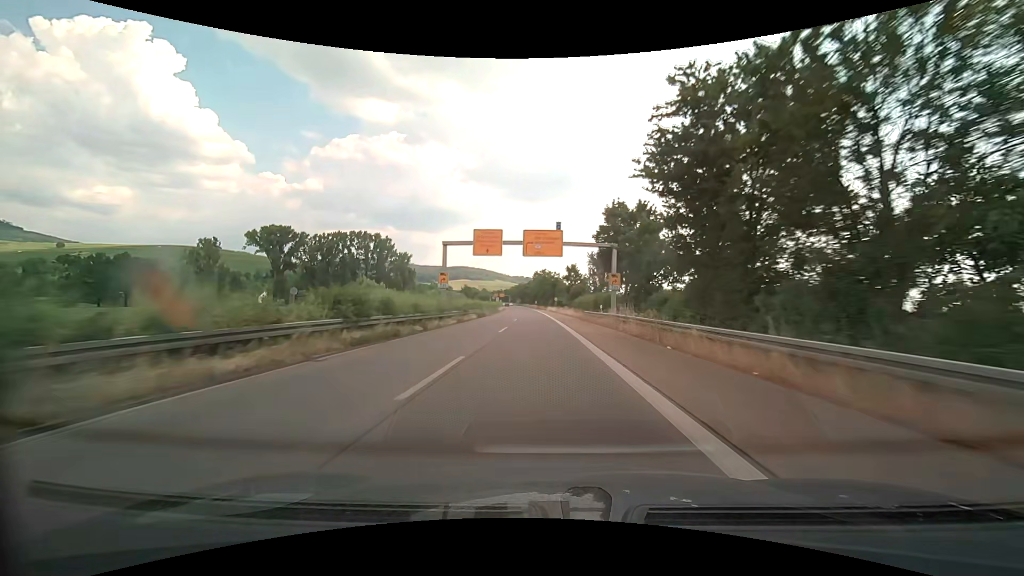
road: trunk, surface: asphalt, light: Day
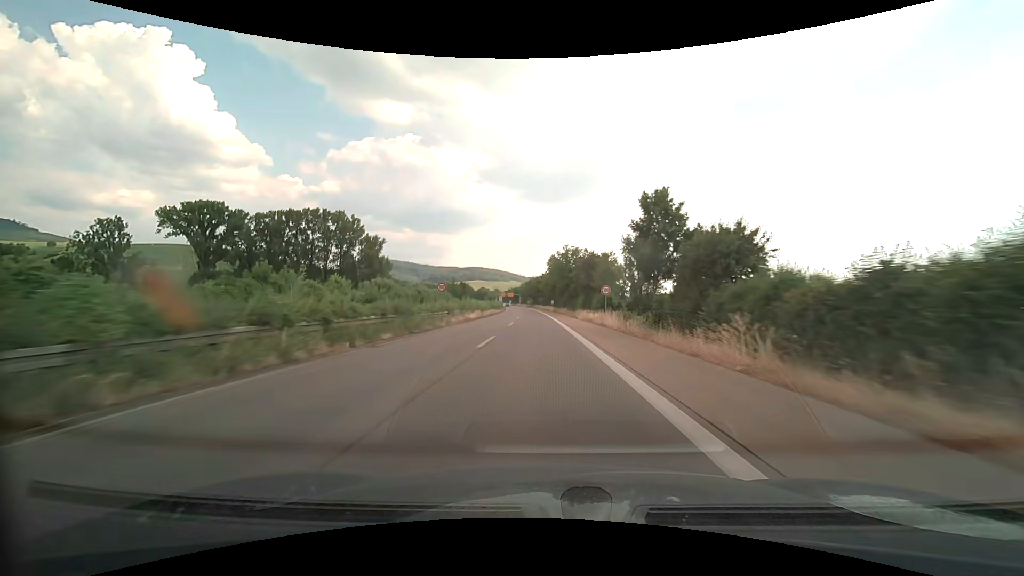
(-1.0, +63.1) m; -2°
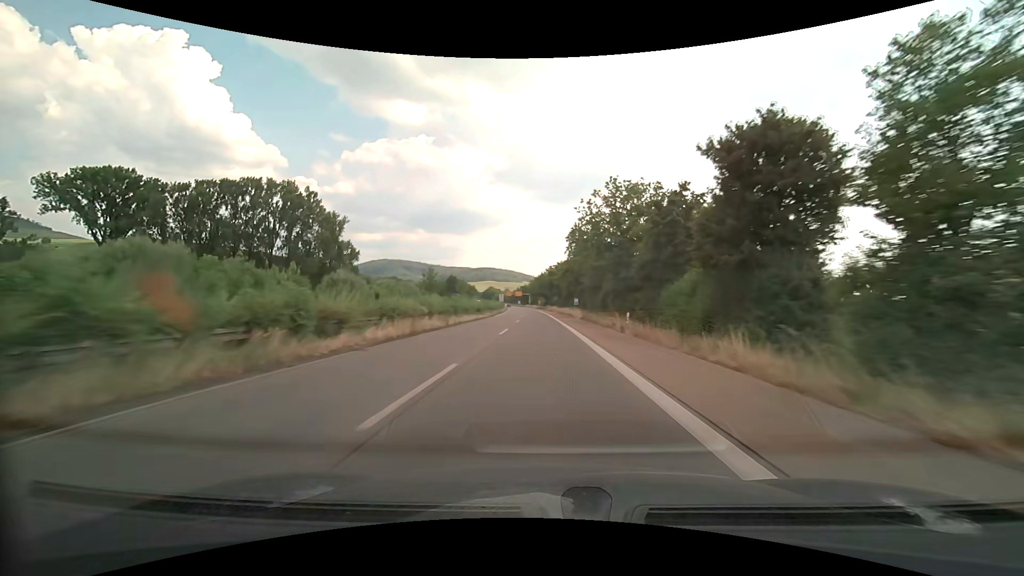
(-0.7, +46.6) m; -2°
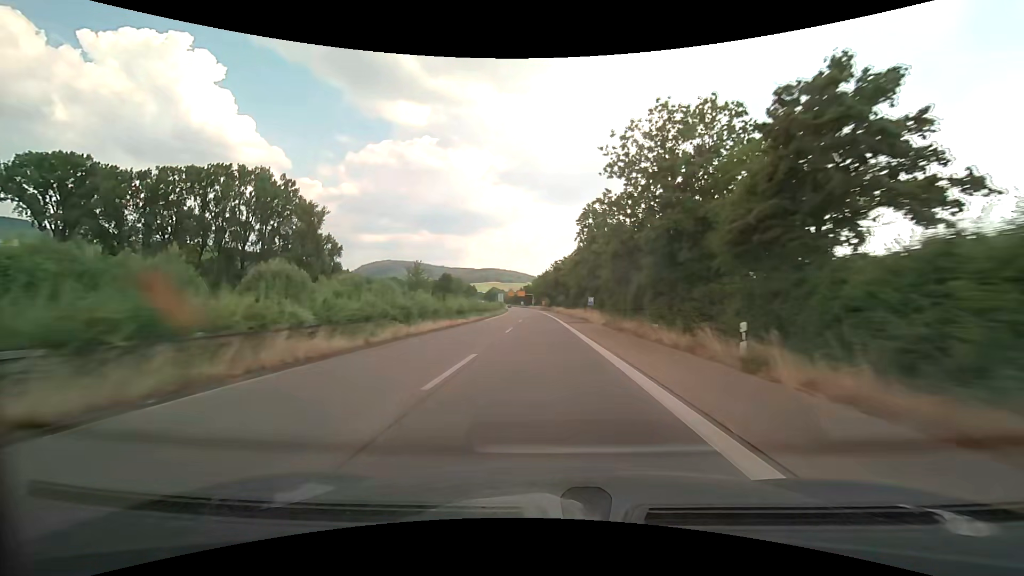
(-0.1, +15.4) m; -1°
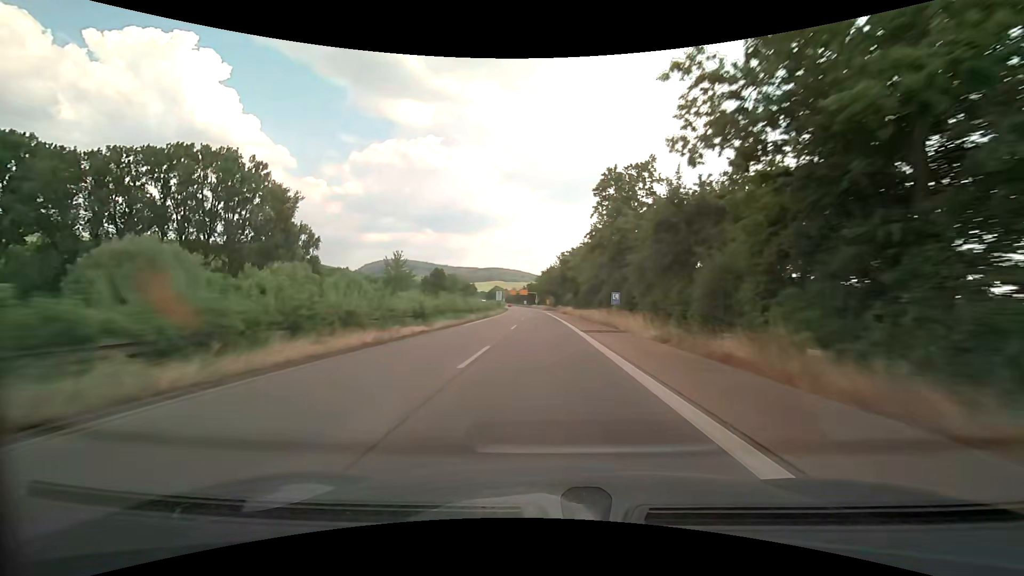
(-0.1, +15.3) m; 0°
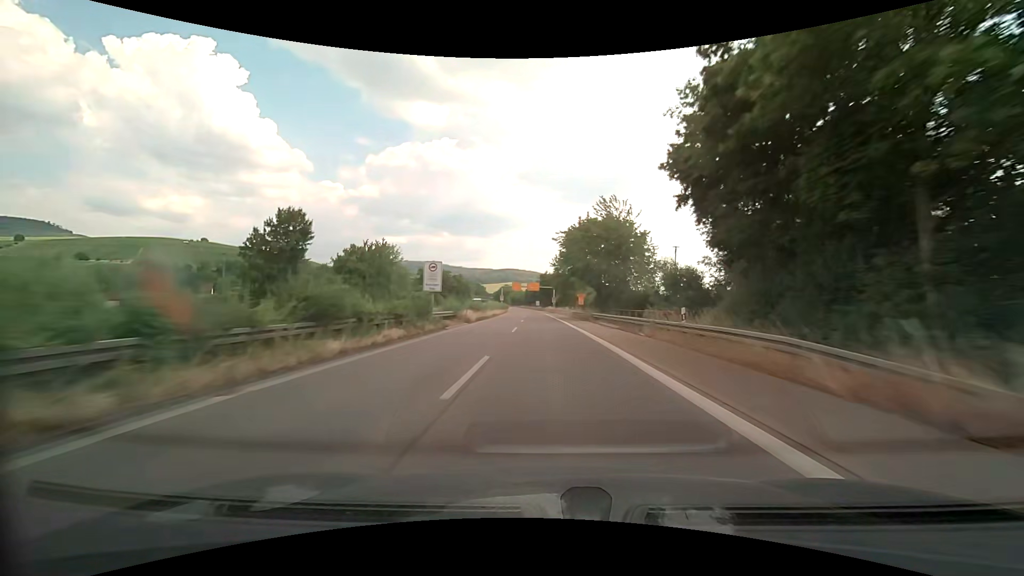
(-1.3, +75.6) m; -2°
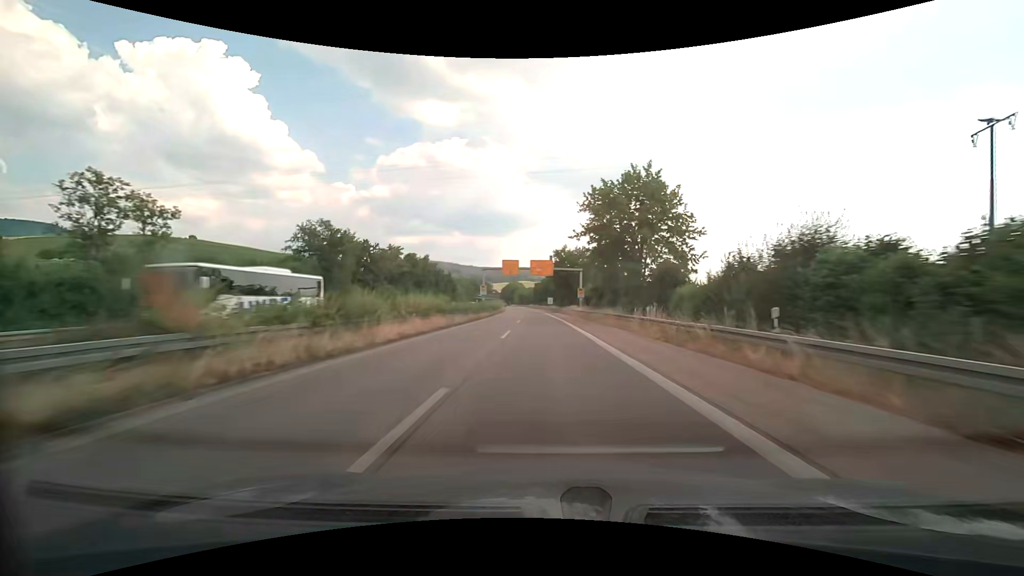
(-0.8, +59.2) m; -2°
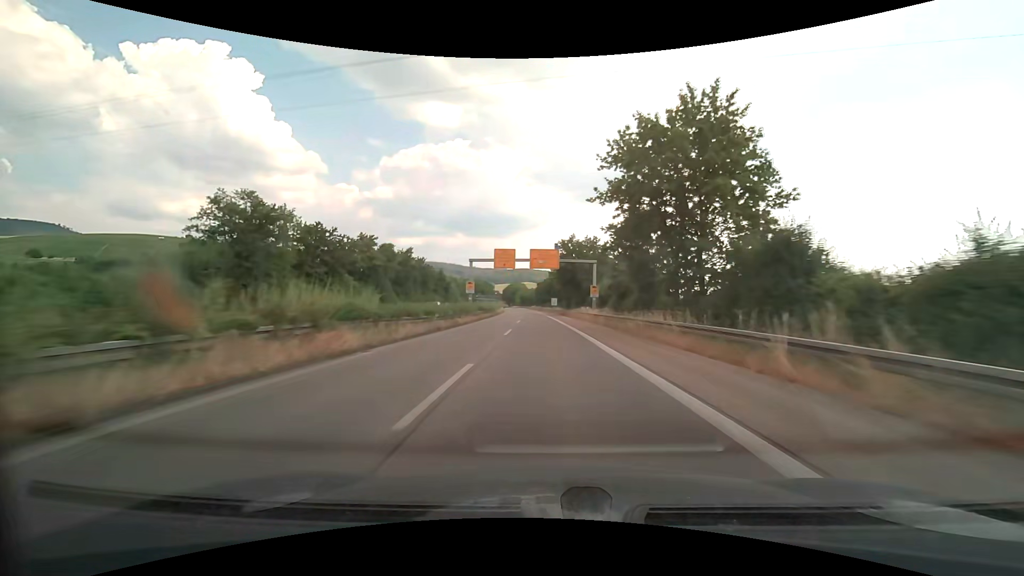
(0.0, +14.6) m; 0°
(0, +10) (0, +20) (0, +30) (0, +40) (0, +50) (-1, +60) (-1, +70) (-1, +80) (-2, +90) (-2, +100) m
